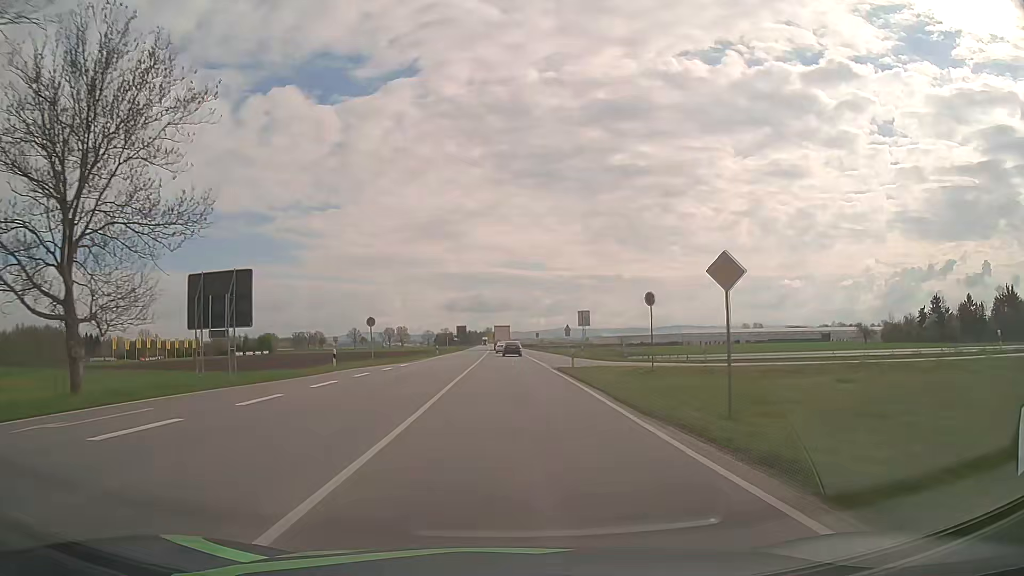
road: primary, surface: asphalt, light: Day
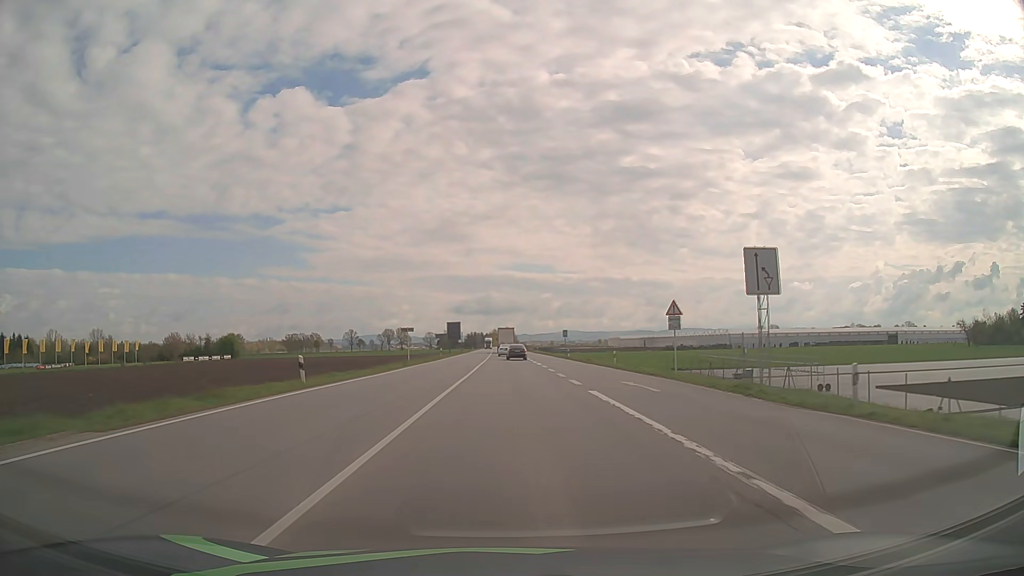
(-0.4, +48.9) m; -1°
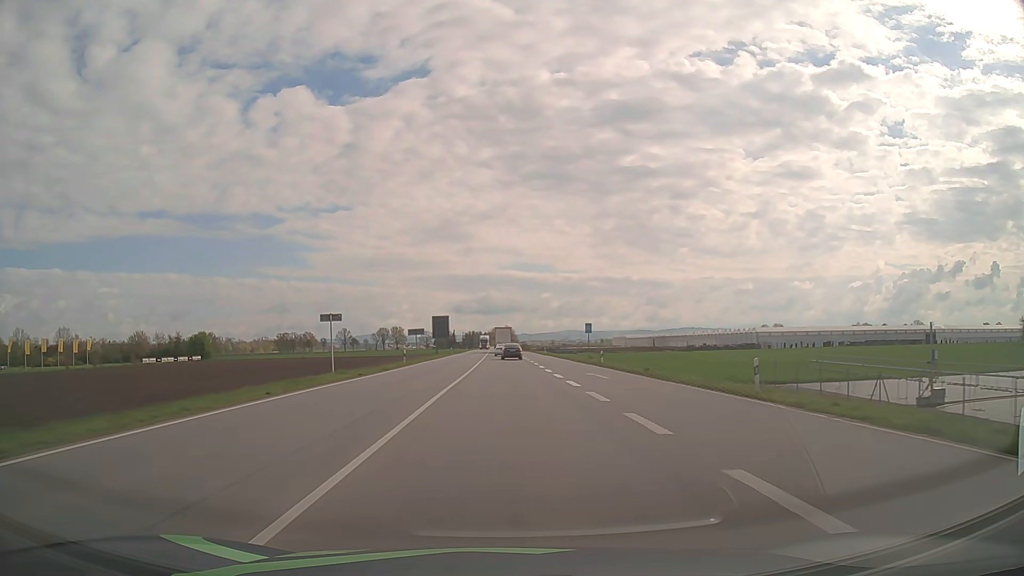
(0.0, +25.0) m; 0°
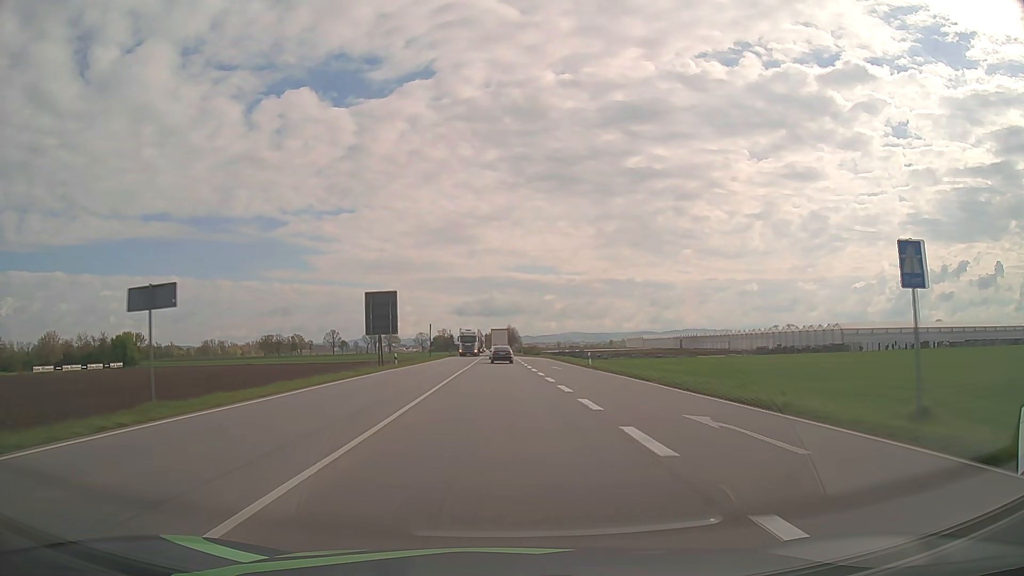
(0.0, +50.4) m; 0°
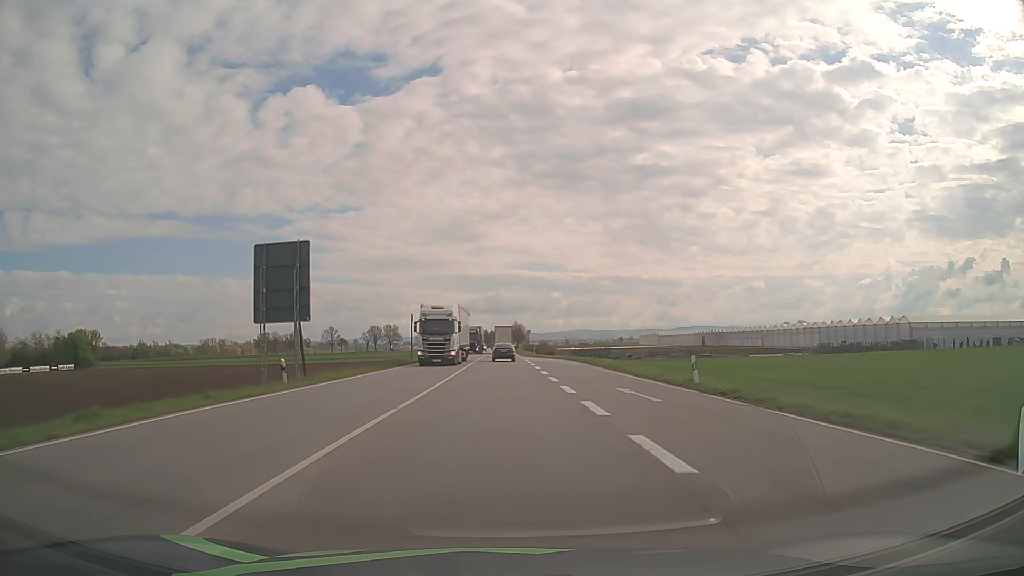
(-0.1, +25.4) m; -1°
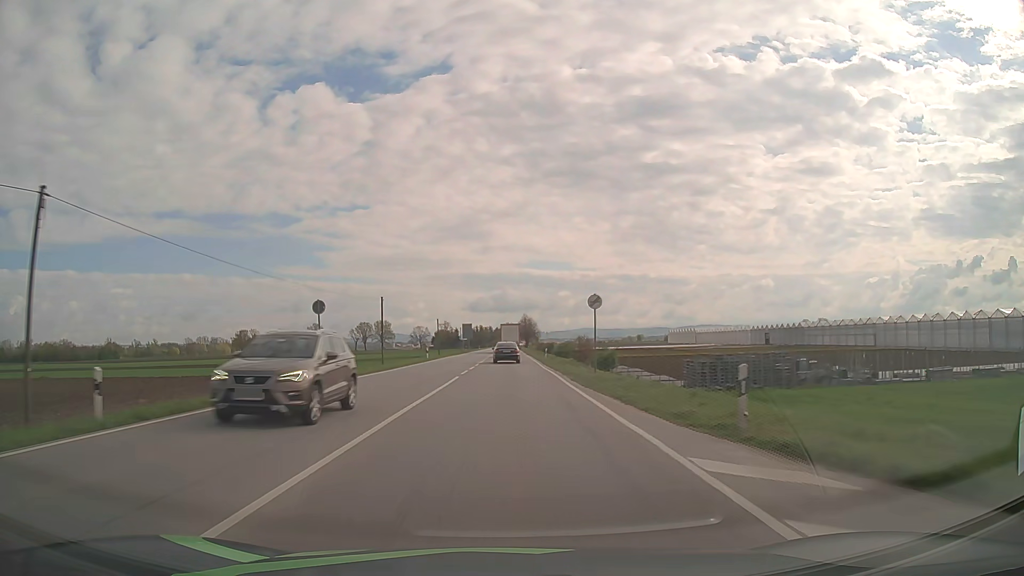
(-0.5, +63.3) m; -1°
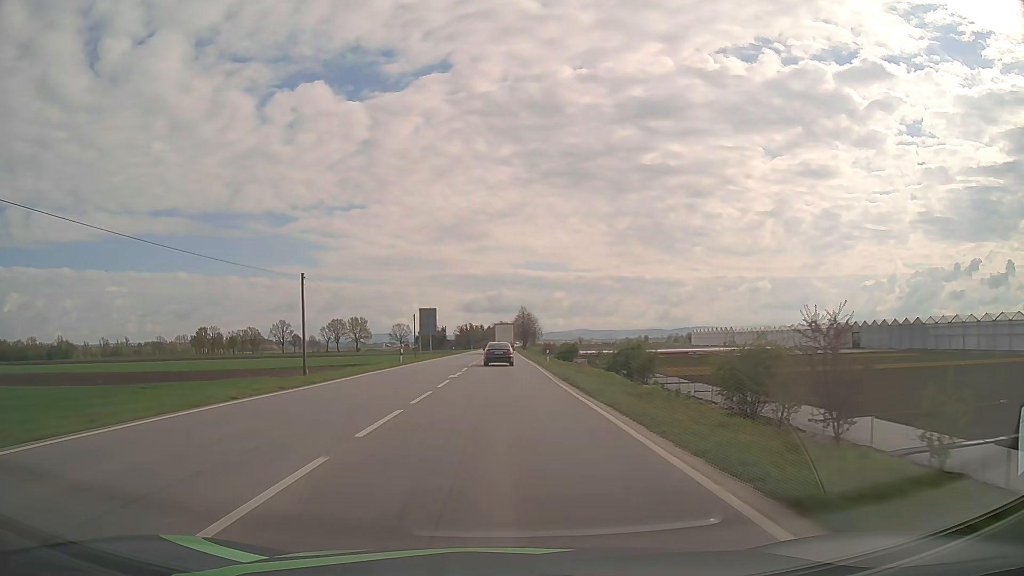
(+0.2, +61.7) m; 0°
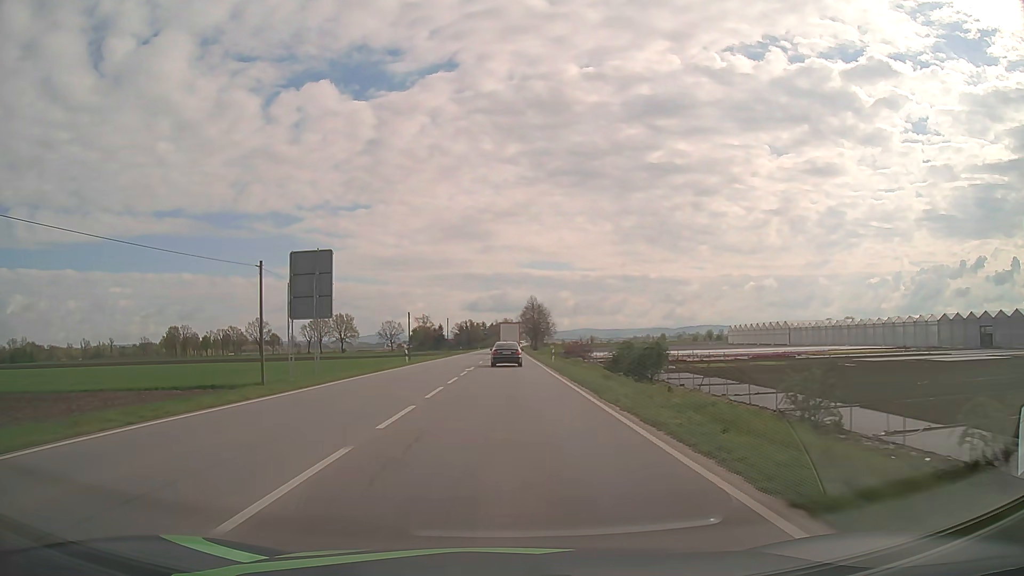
(-0.2, +48.7) m; 0°
(0, +10) (0, +20) (0, +30) (0, +40) (0, +50) (0, +60) (0, +70) (0, +80) (0, +90) (0, +100) m
